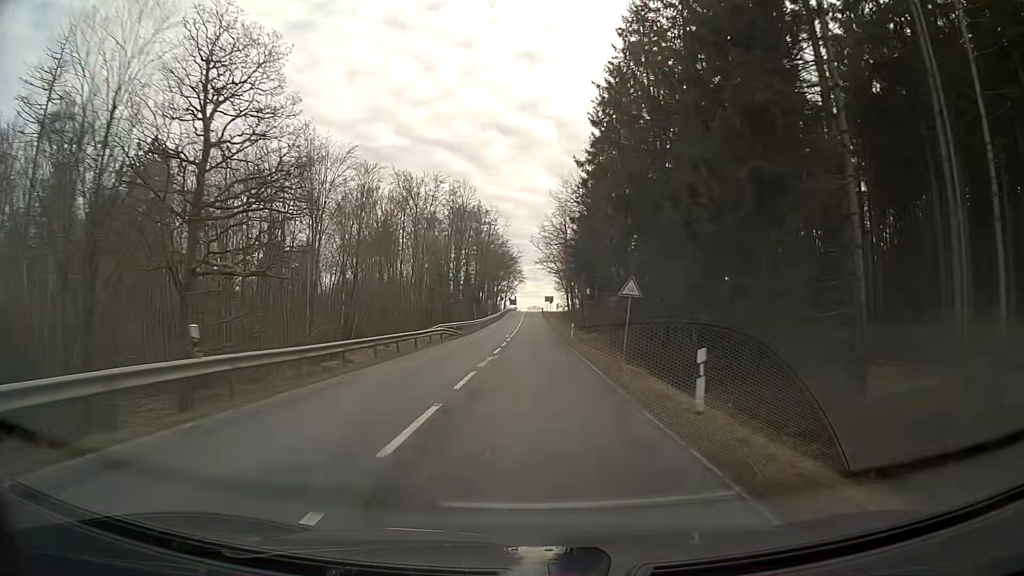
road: secondary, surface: asphalt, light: Day
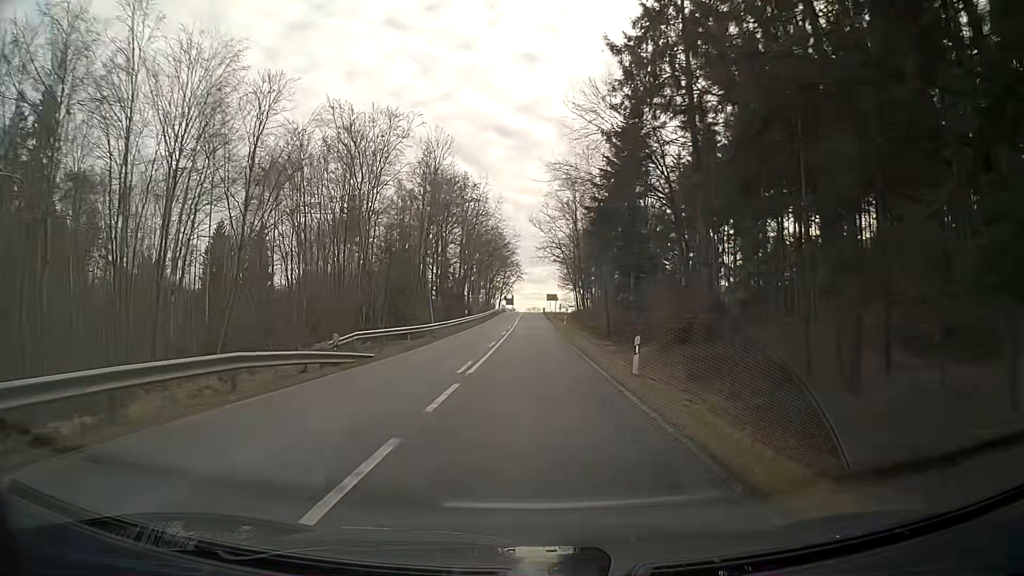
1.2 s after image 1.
(0.0, +28.2) m; 0°
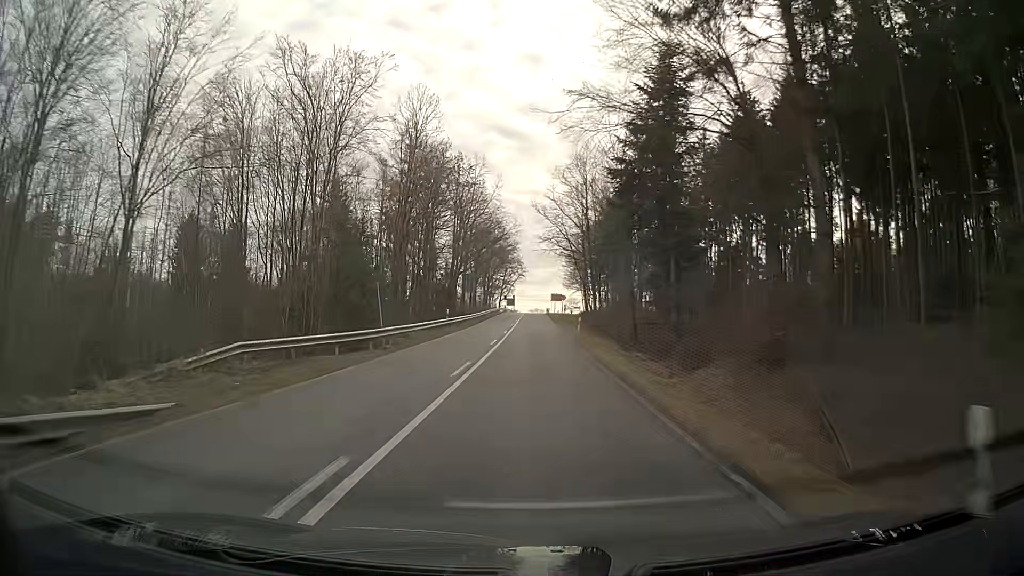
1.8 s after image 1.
(0.0, +13.4) m; 0°
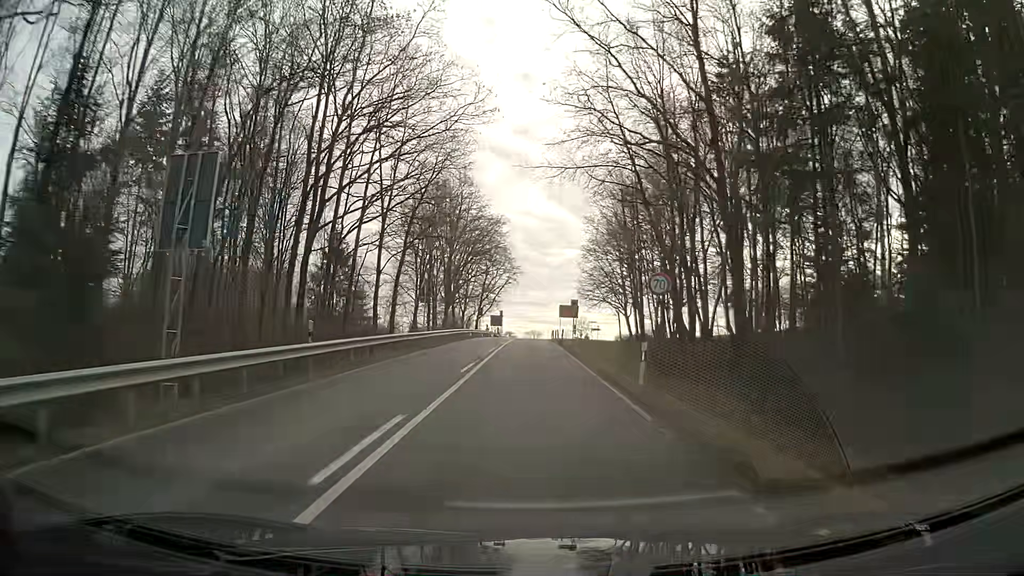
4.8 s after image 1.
(+0.2, +57.1) m; 0°
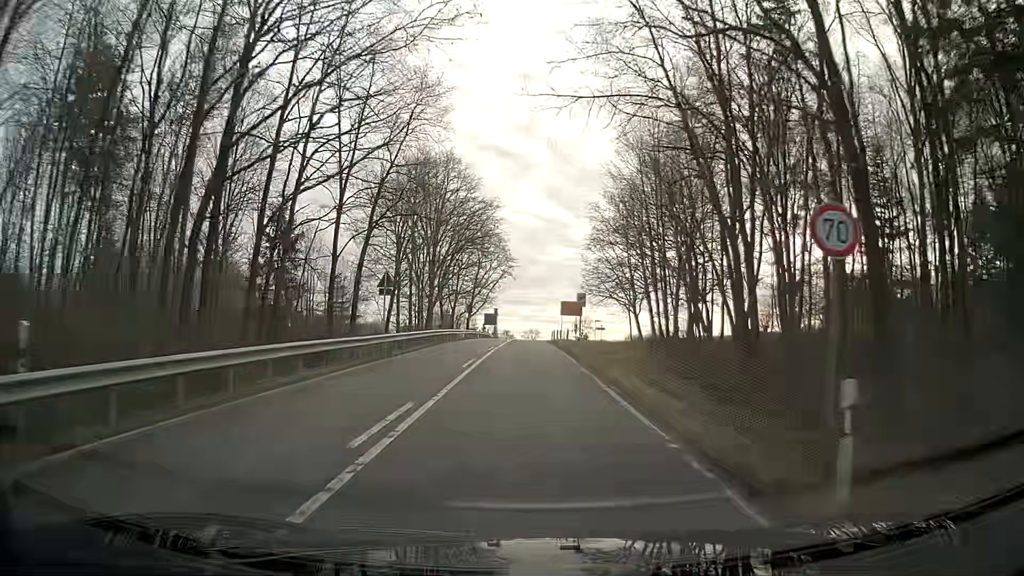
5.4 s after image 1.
(0.0, +10.3) m; 0°
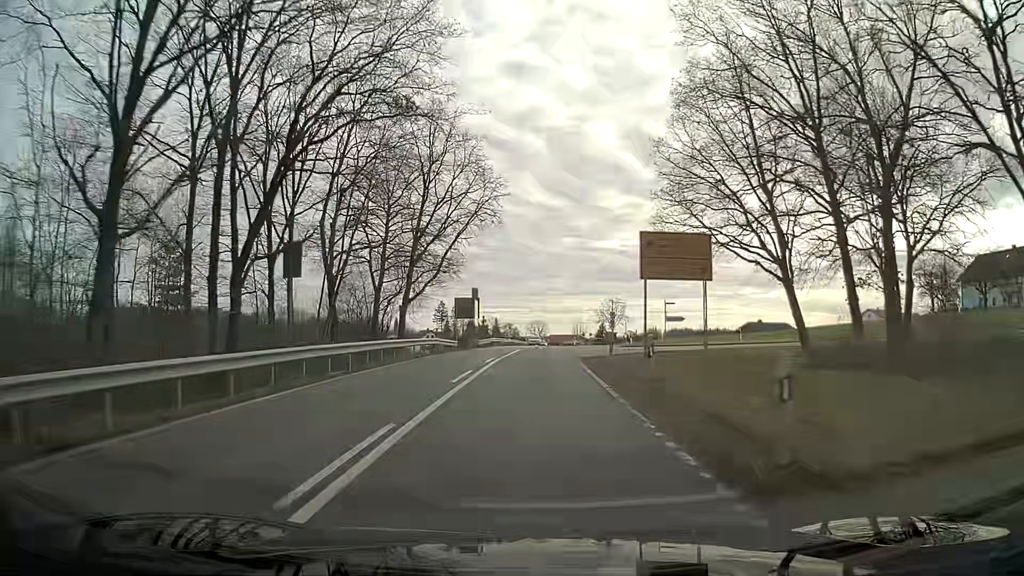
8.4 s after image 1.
(-0.7, +50.3) m; -1°
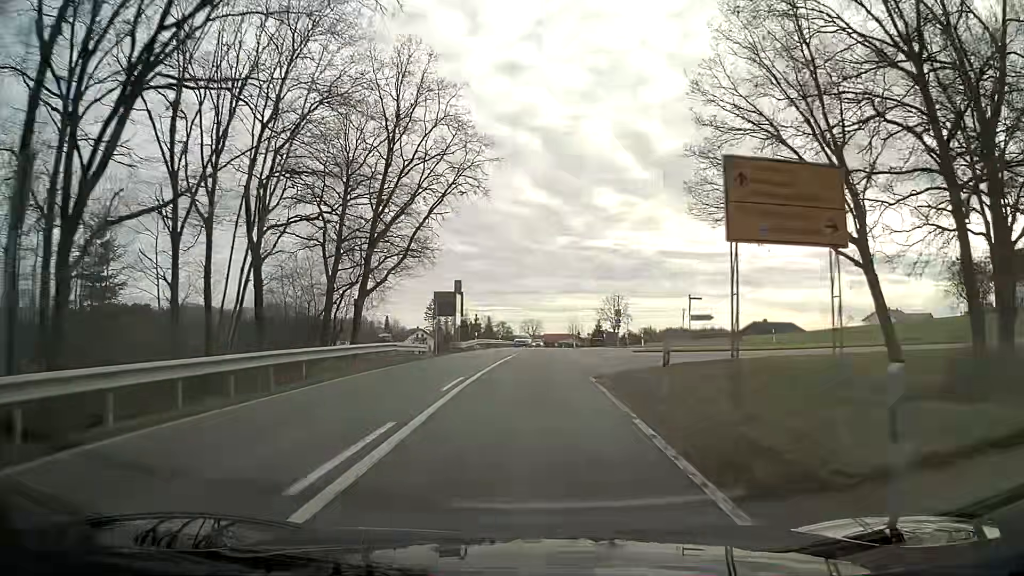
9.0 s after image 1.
(0.0, +9.9) m; 0°
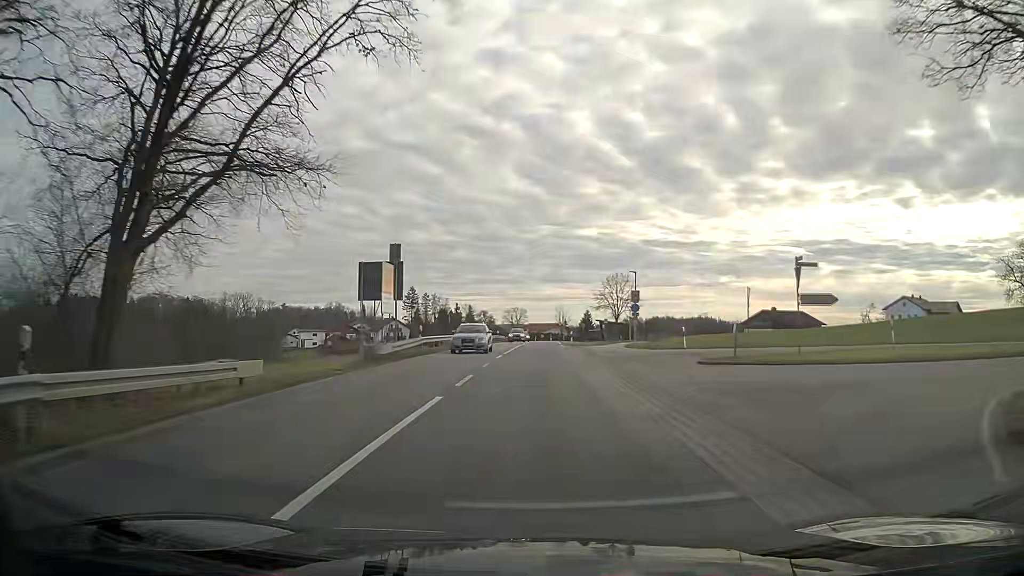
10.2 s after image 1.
(+0.2, +19.7) m; +2°
(0, +10) (0, +20) (0, +30) (0, +40) (+1, +50) (+1, +60) (+1, +70) (+1, +80) (+1, +90) (+1, +100) m
